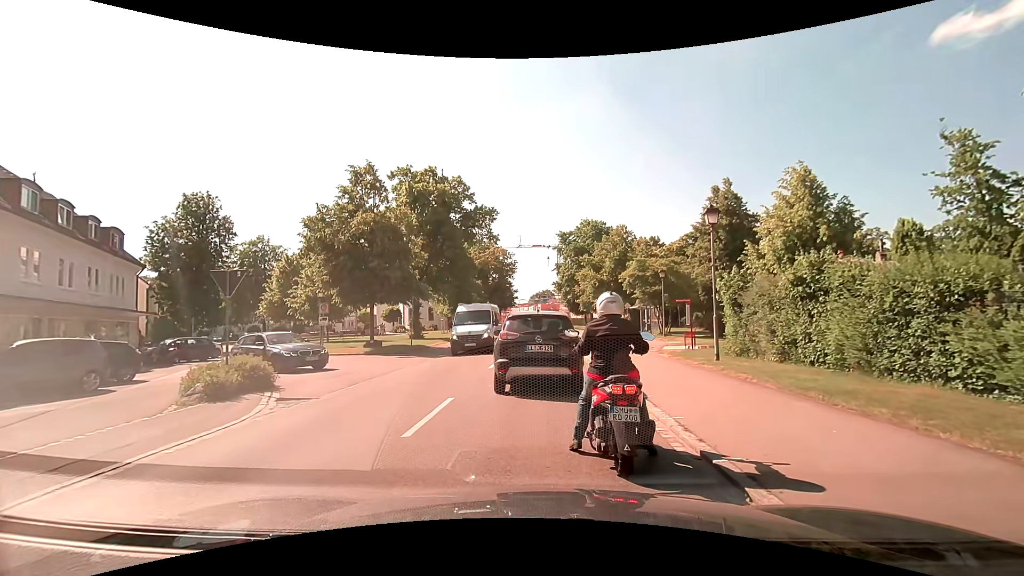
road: tertiary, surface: asphalt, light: Day
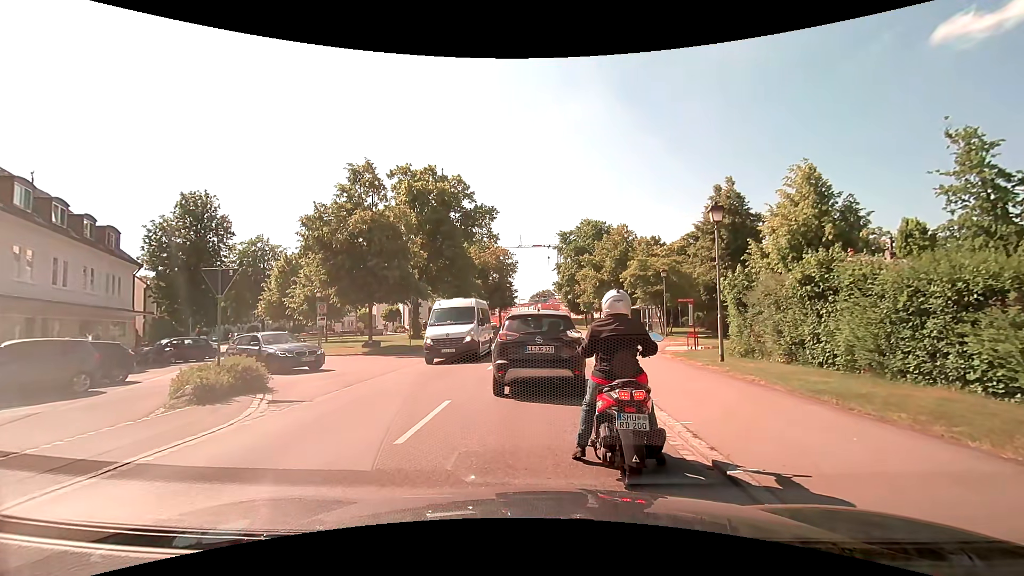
(0.0, +0.3) m; 0°
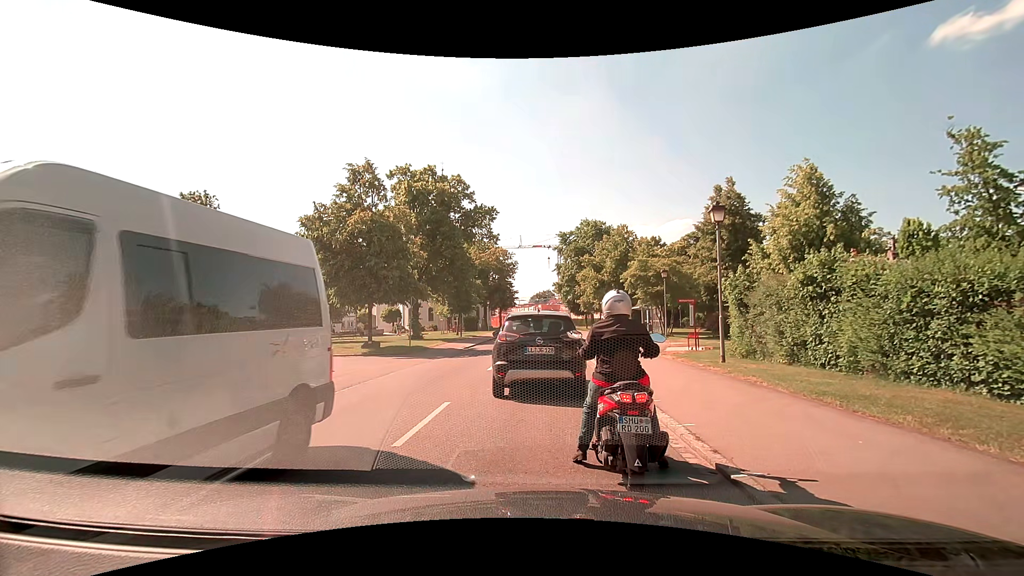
(0.0, +0.2) m; 0°
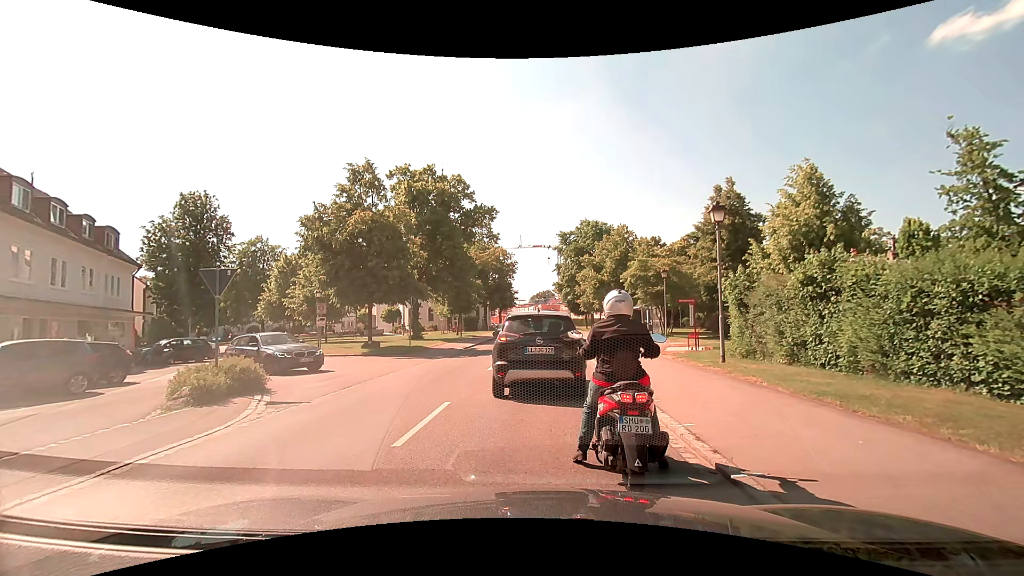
(0.0, 0.0) m; 0°
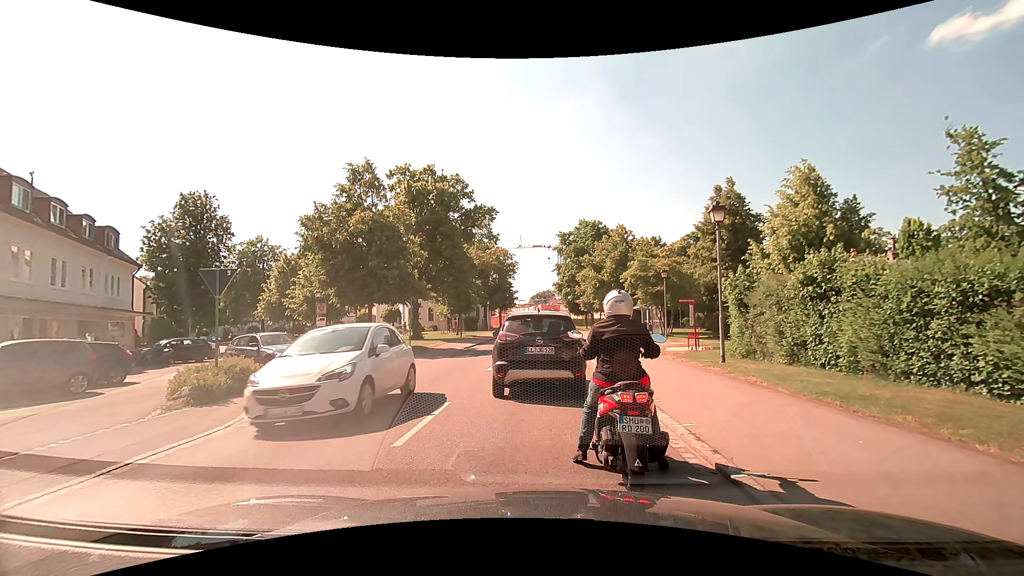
(0.0, 0.0) m; 0°
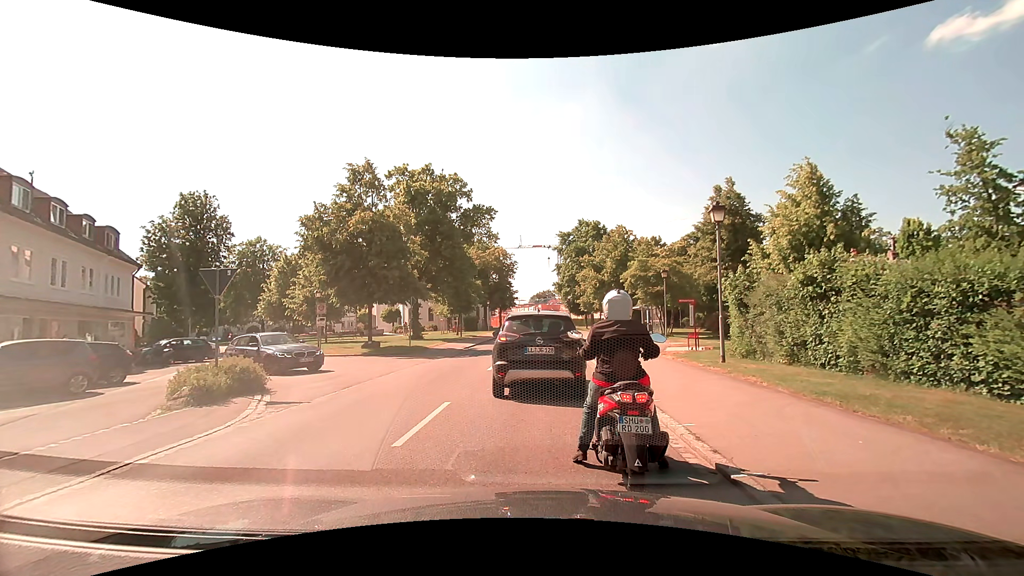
(0.0, 0.0) m; 0°
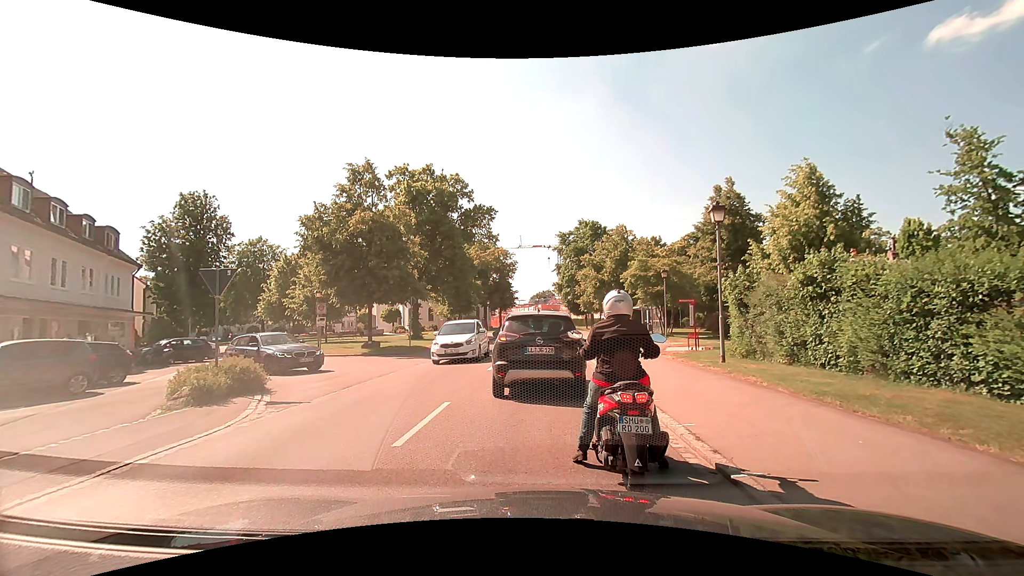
(0.0, 0.0) m; 0°
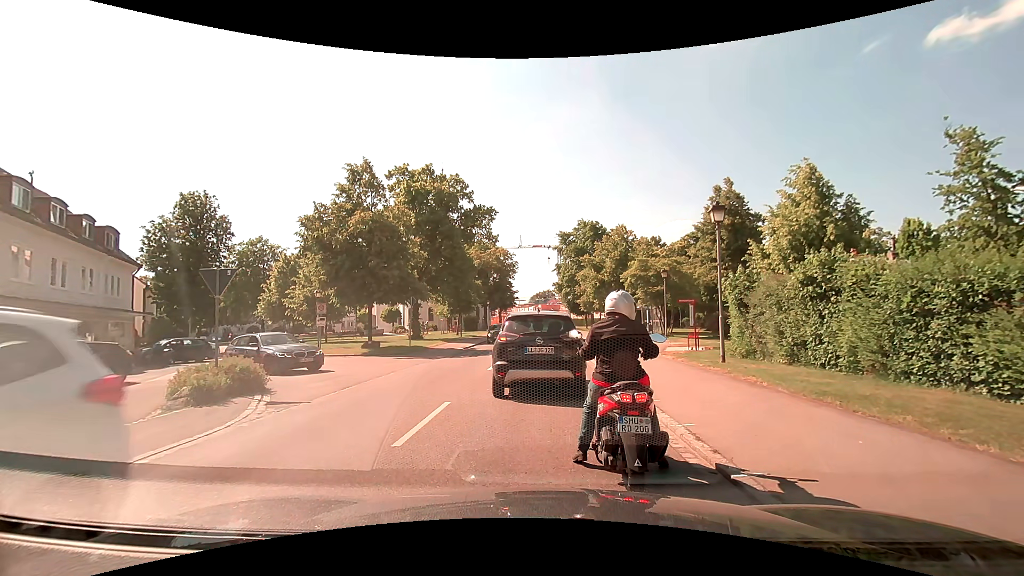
(0.0, 0.0) m; 0°
